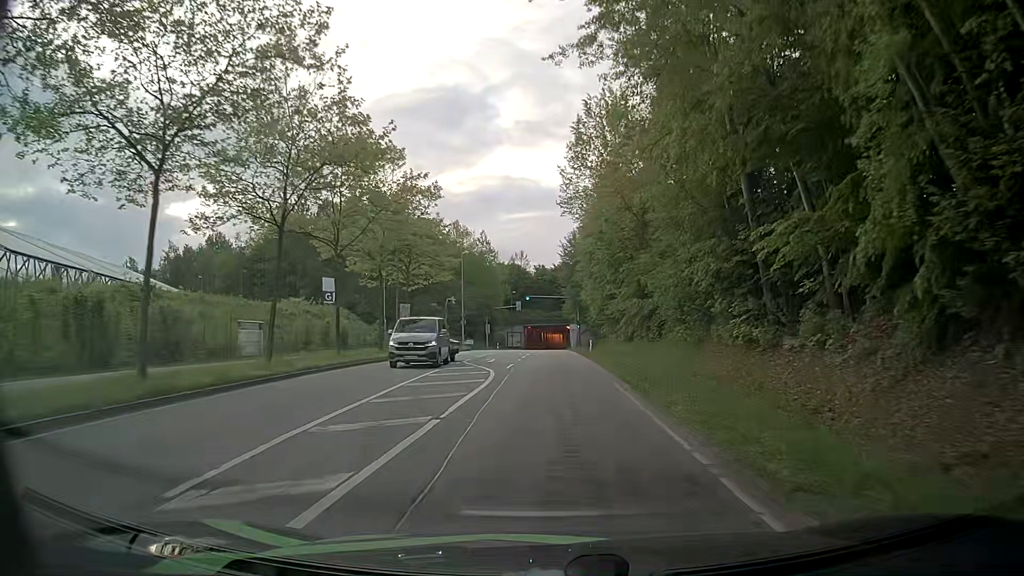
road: secondary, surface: asphalt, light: Day
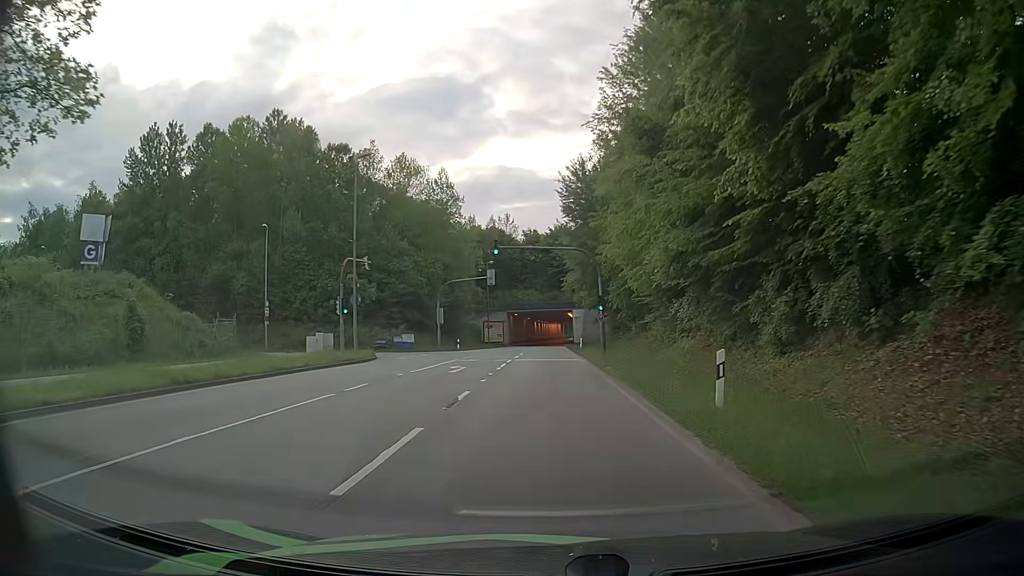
(0.0, +38.7) m; 0°
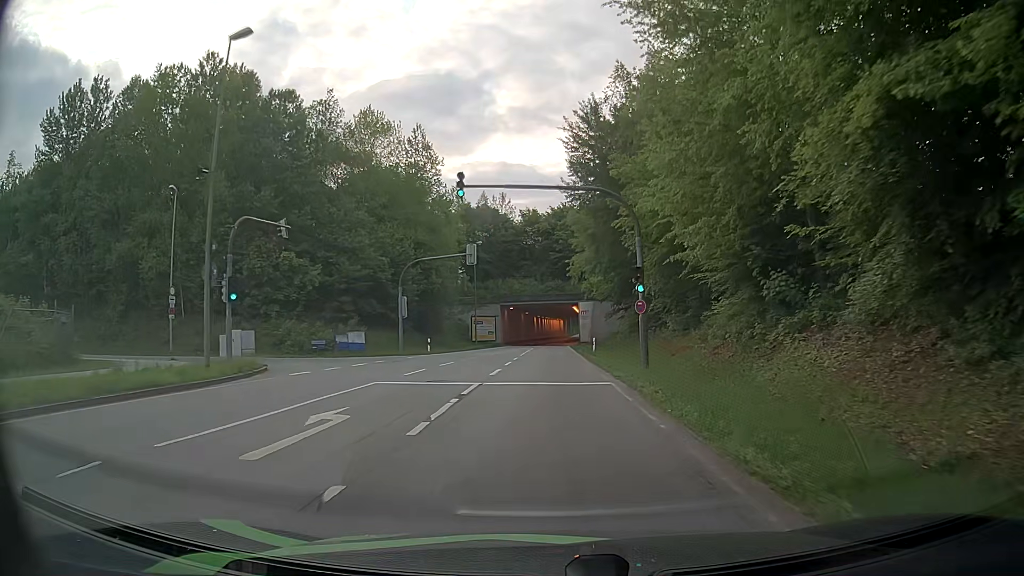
(-0.1, +15.4) m; 0°
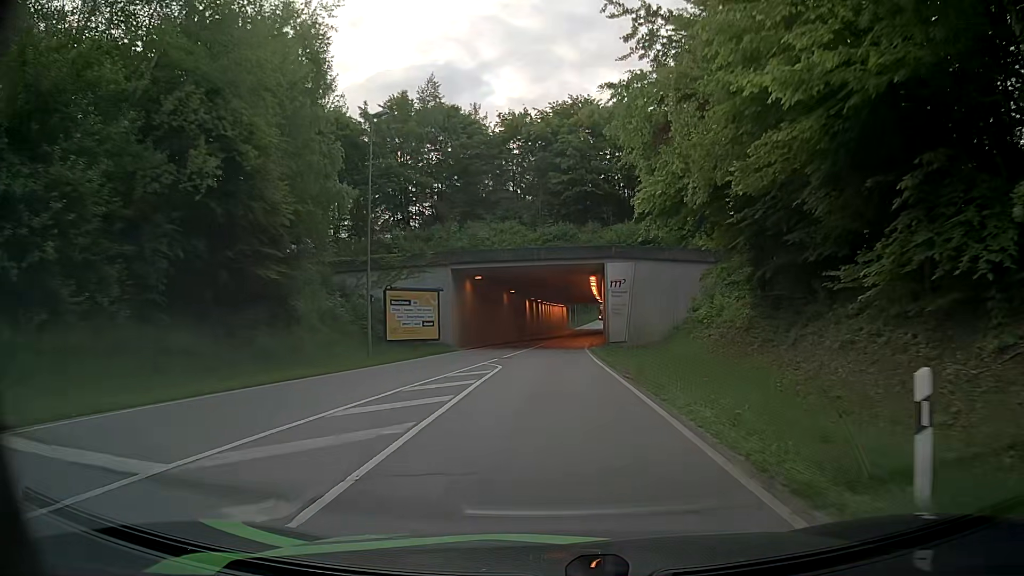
(0.0, +38.7) m; 0°
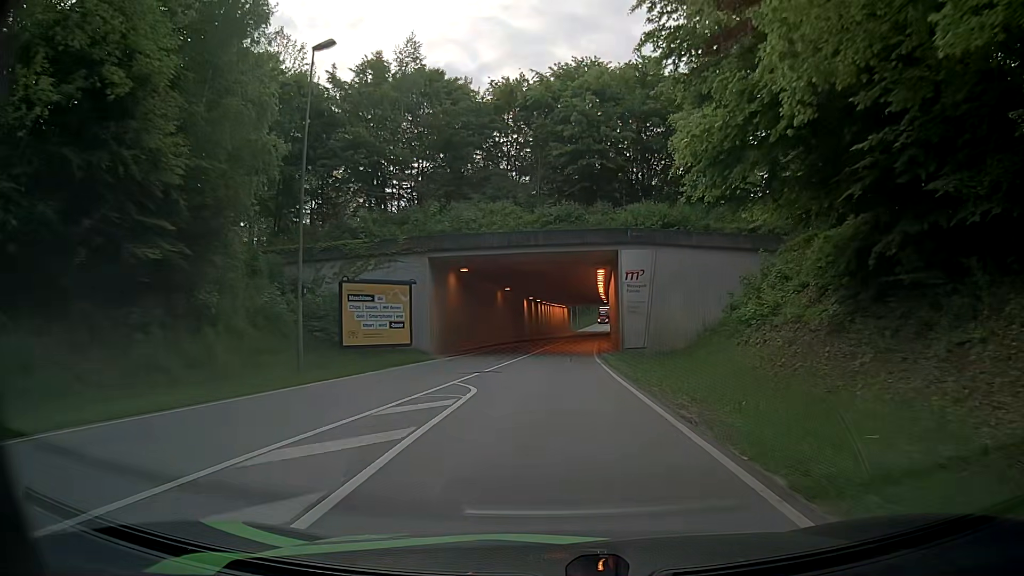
(0.0, +7.7) m; +1°
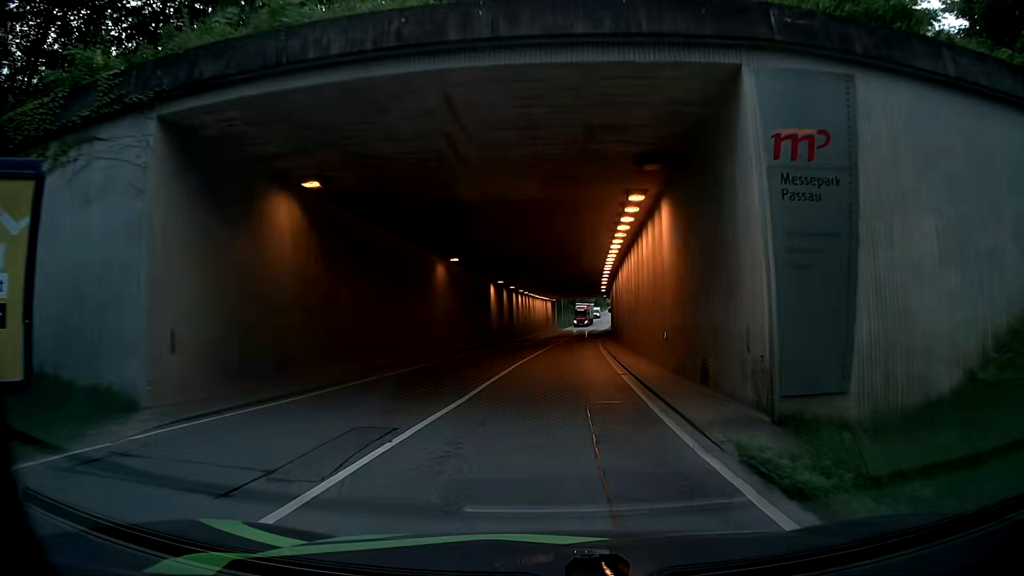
(0.0, +23.0) m; +1°
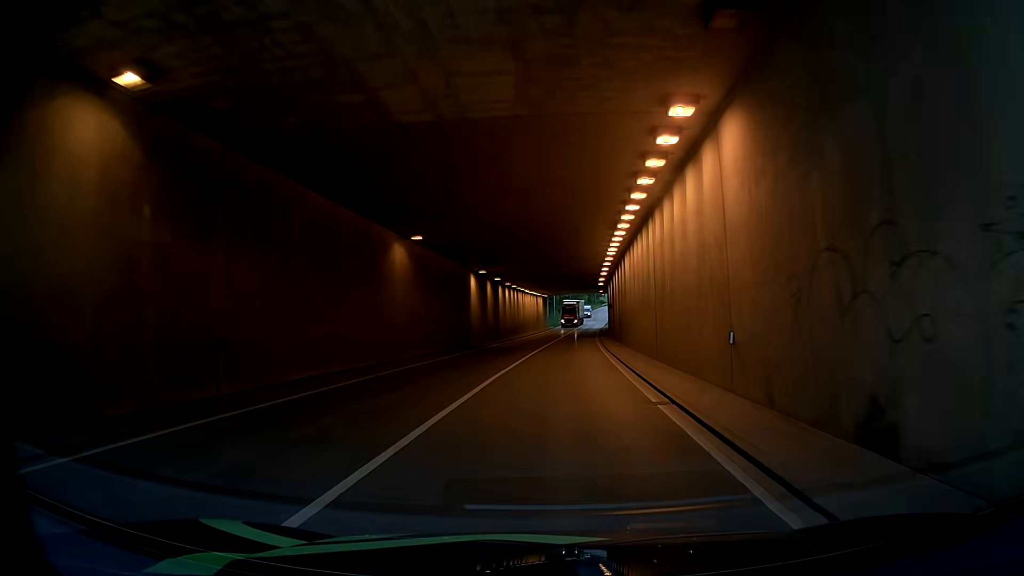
(0.0, +7.6) m; 0°
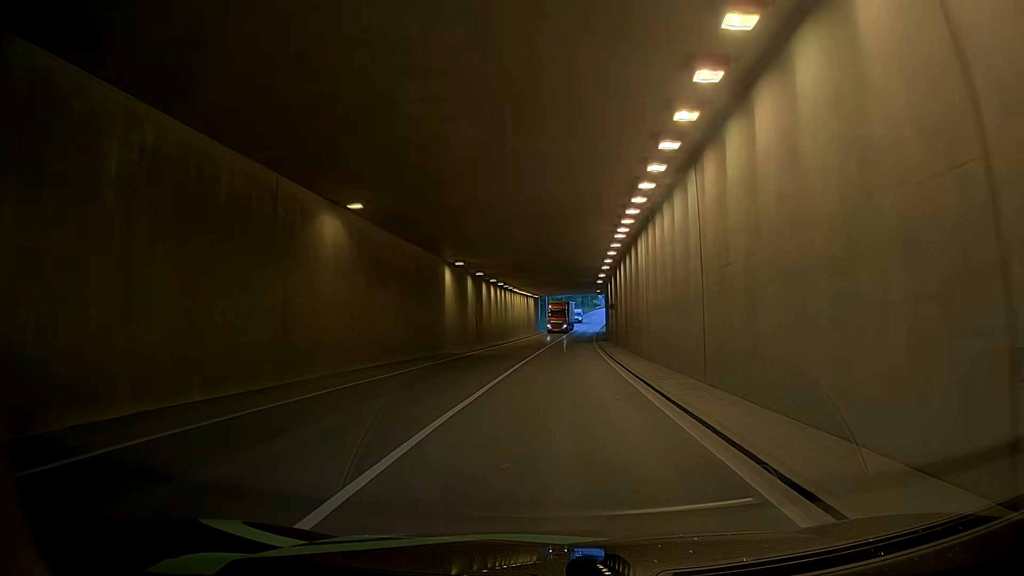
(+0.3, +7.5) m; +1°
